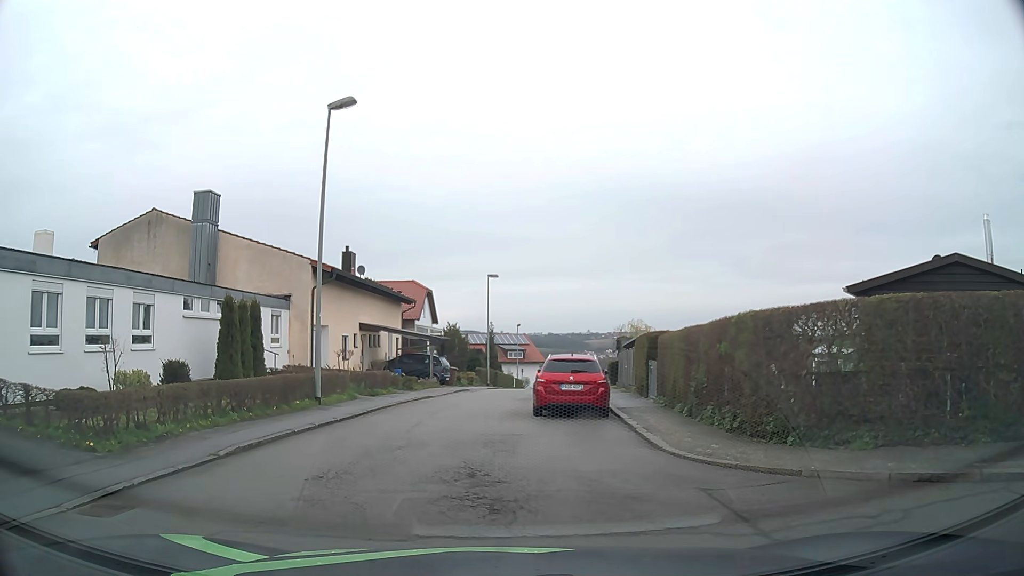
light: Day
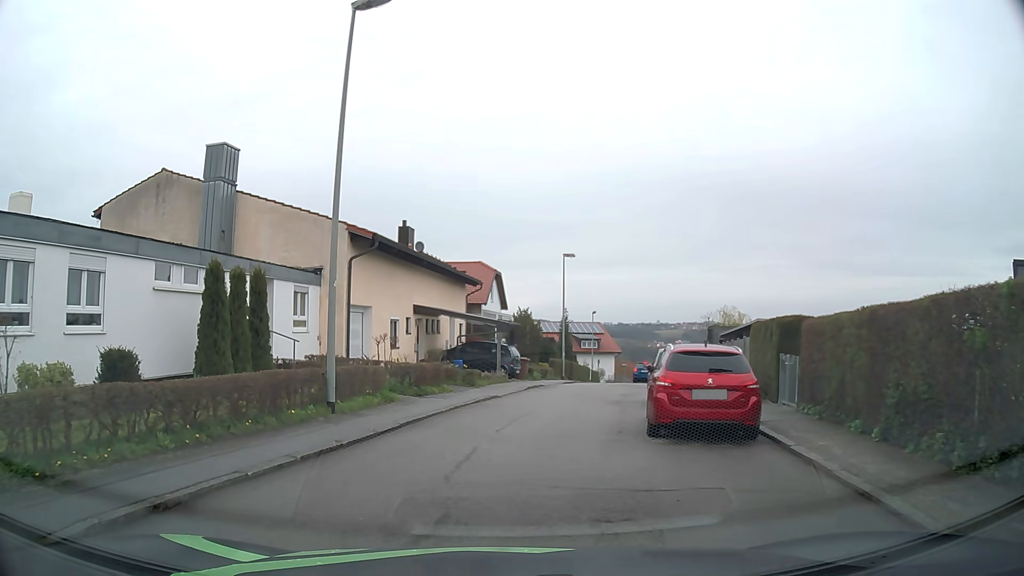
(-0.3, +5.5) m; -6°
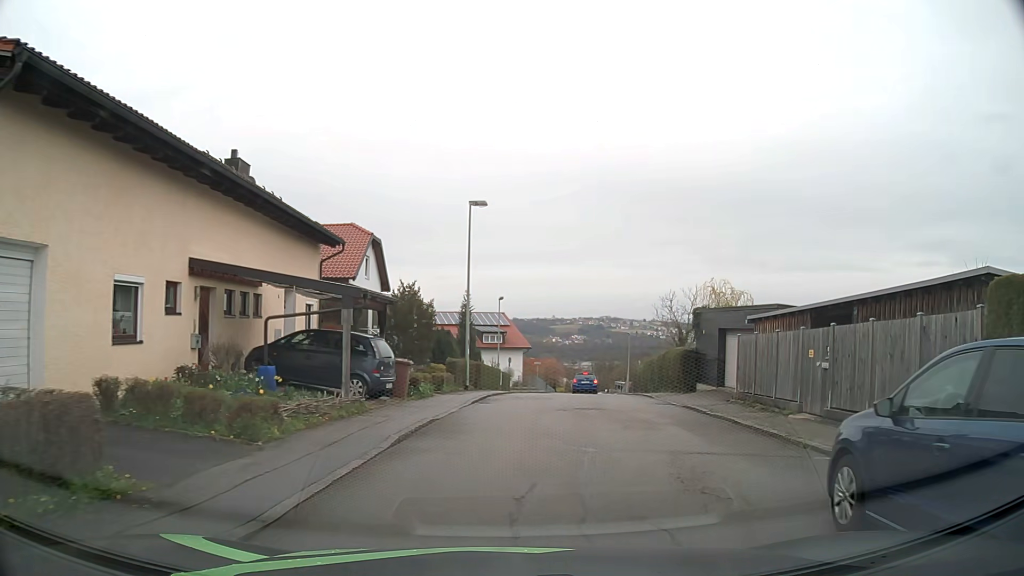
(+0.4, +15.0) m; +8°
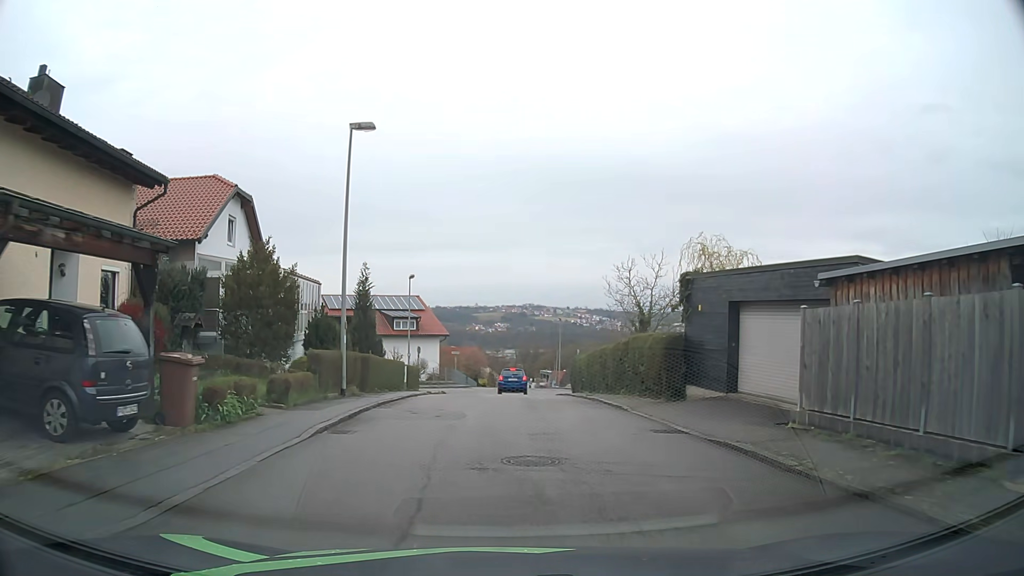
(+0.7, +9.2) m; +7°
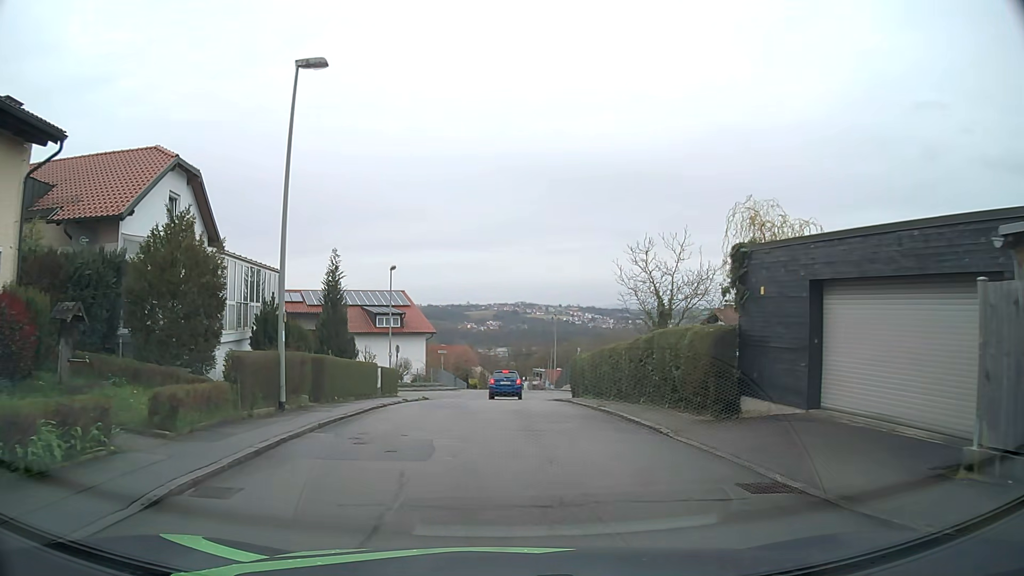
(0.0, +4.9) m; +1°
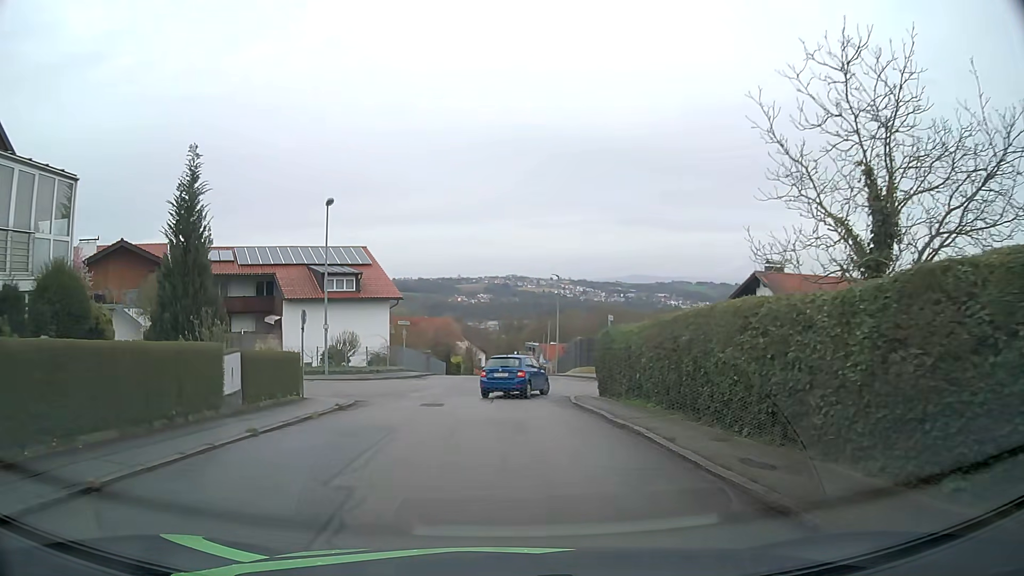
(+0.1, +14.4) m; 0°
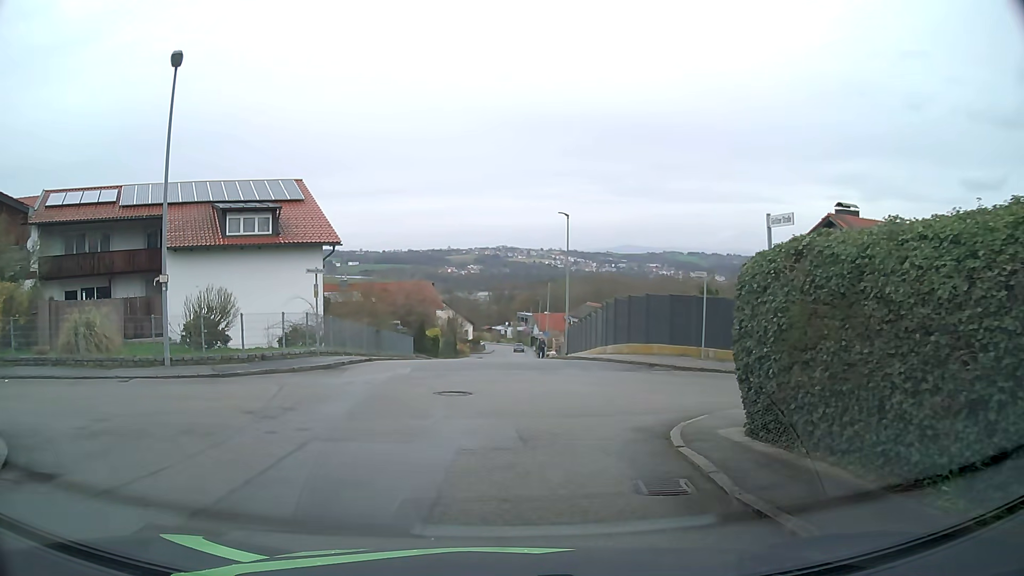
(+0.1, +14.9) m; +1°
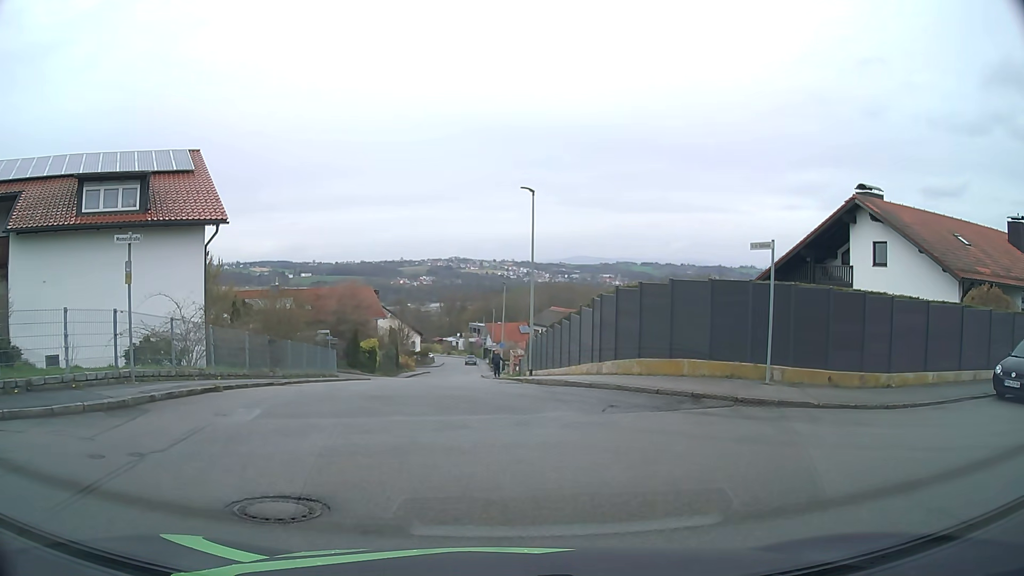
(+0.2, +8.5) m; +5°
